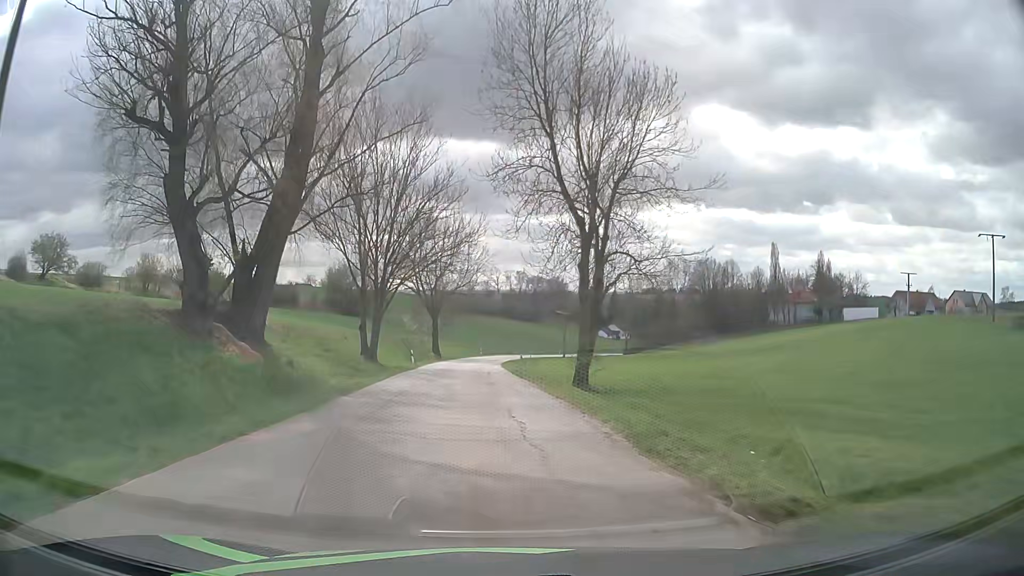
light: Day
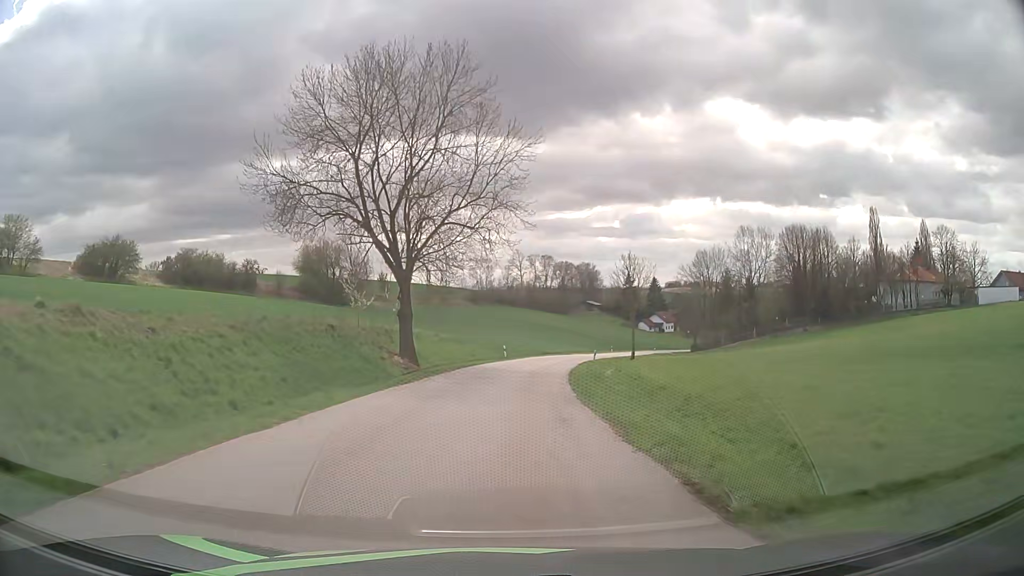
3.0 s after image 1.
(-1.8, +42.4) m; -2°
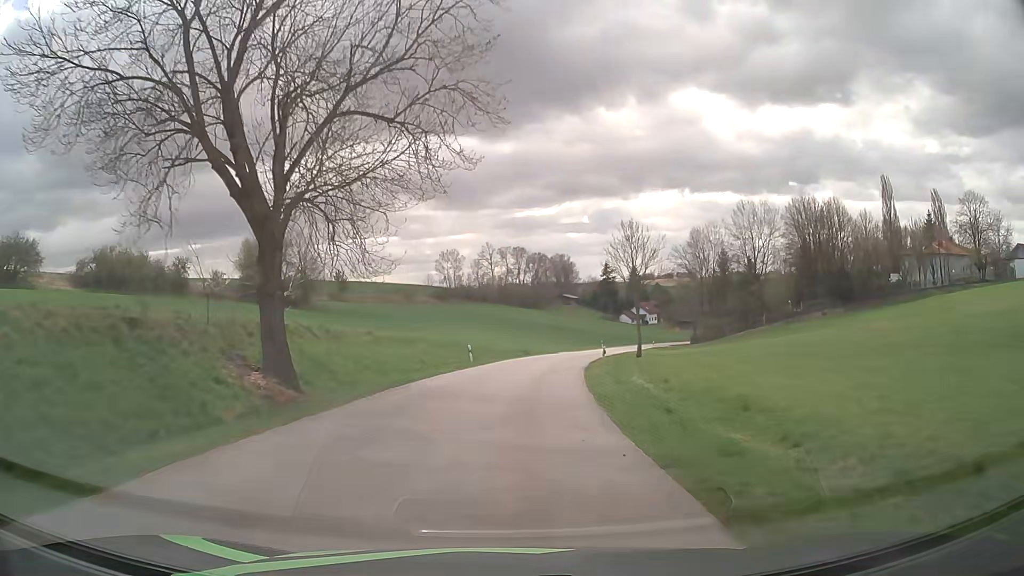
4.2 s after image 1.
(+0.4, +17.2) m; +2°
